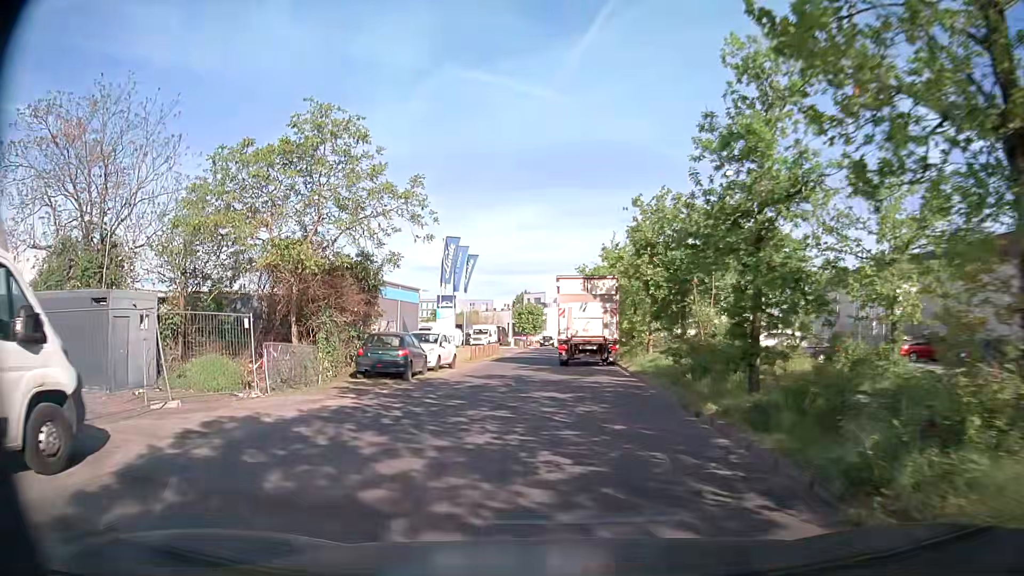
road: service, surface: asphalt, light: Day
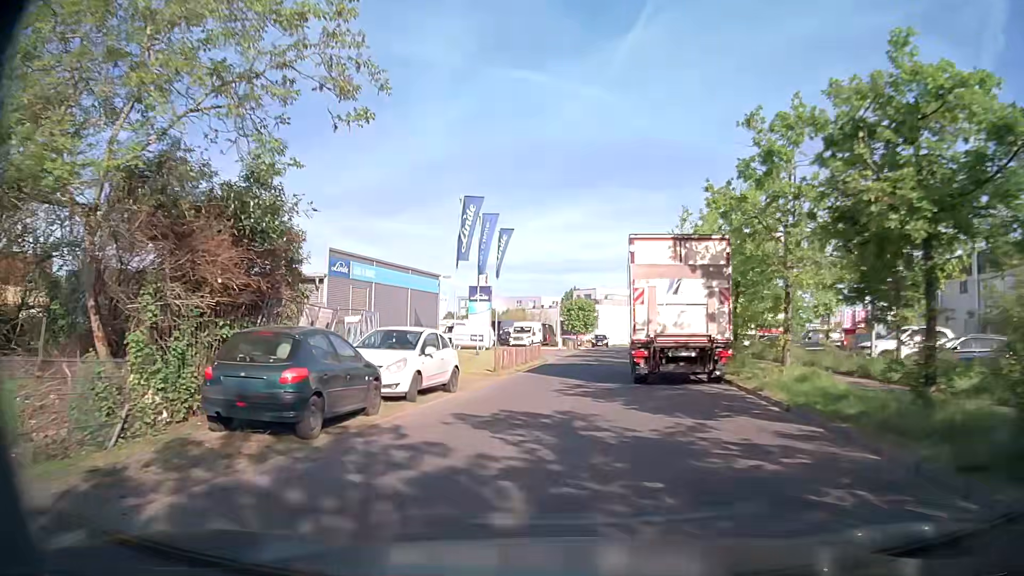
(-0.5, +11.6) m; -5°
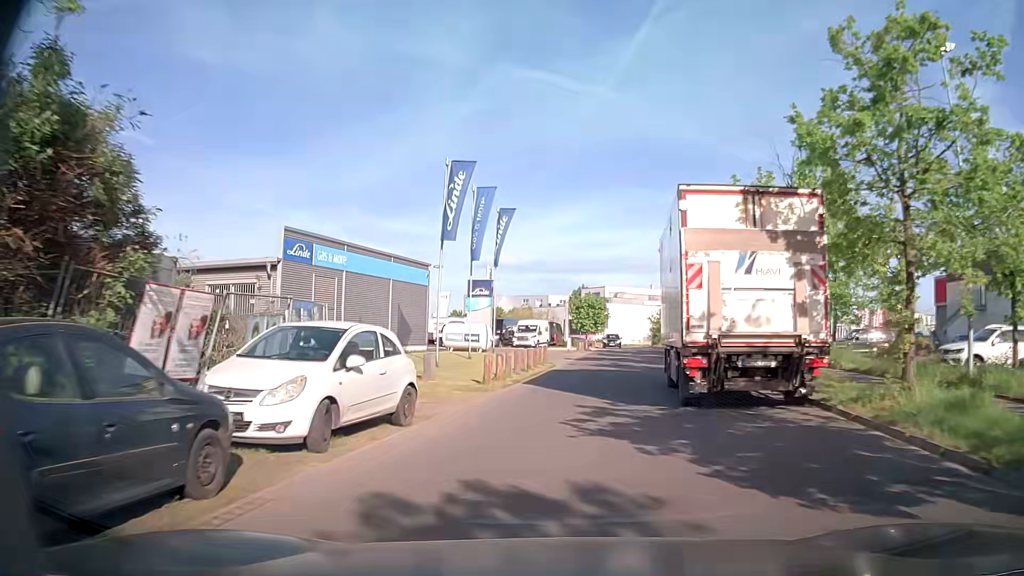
(-0.1, +5.9) m; 0°
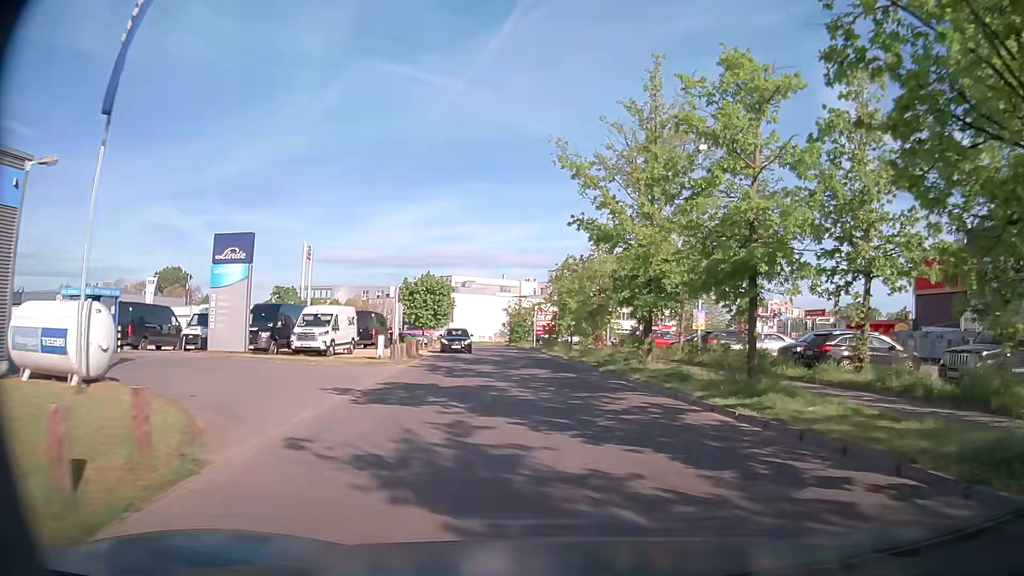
(+1.3, +22.4) m; +12°
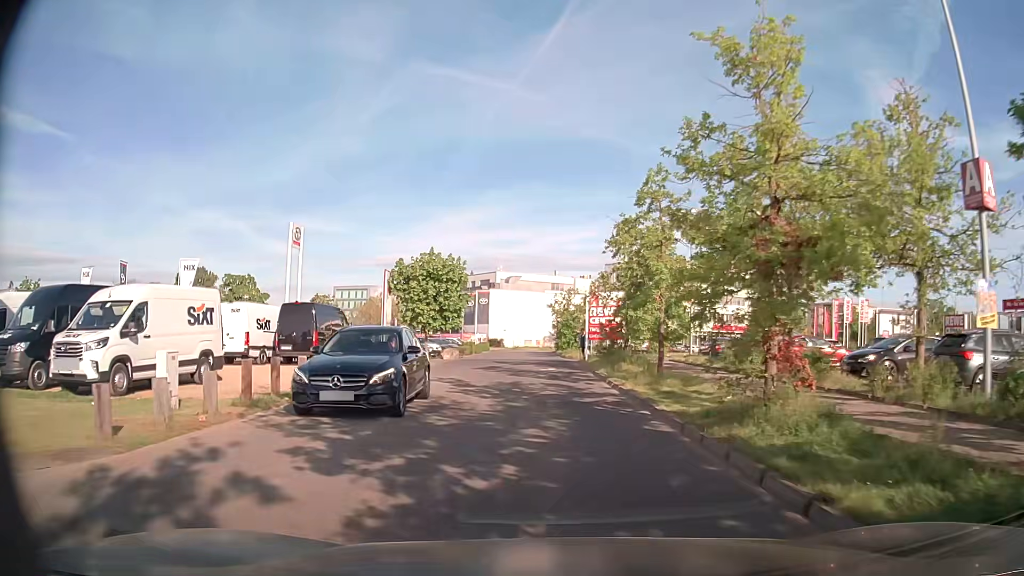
(+0.2, +19.5) m; -4°
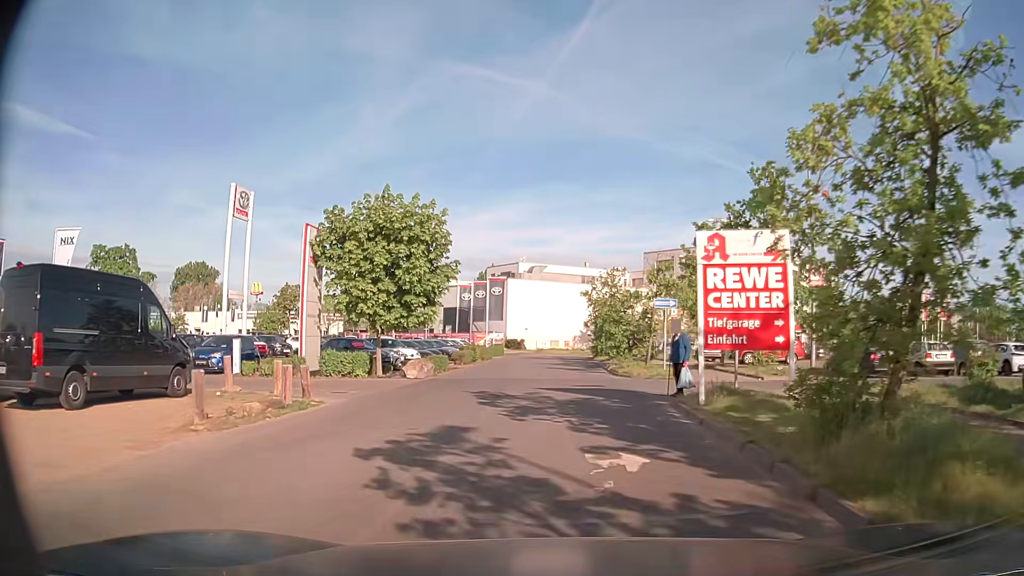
(-0.4, +18.2) m; -2°
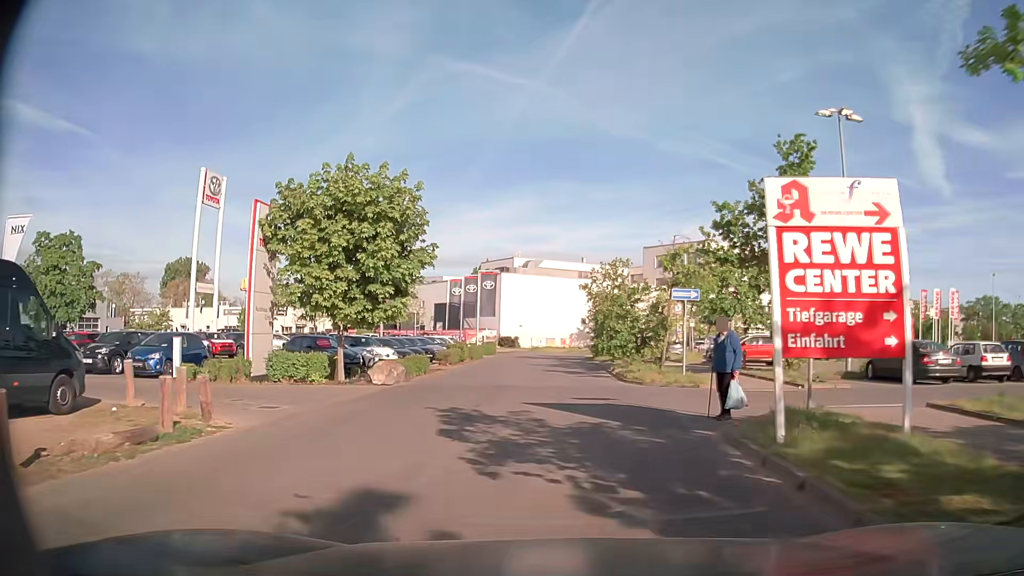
(0.0, +4.2) m; 0°
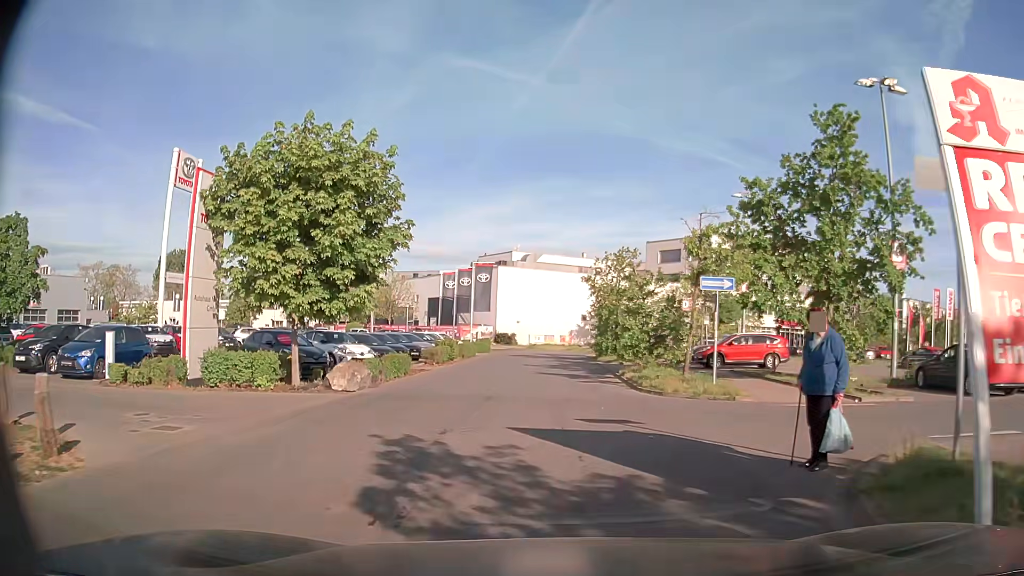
(0.0, +3.7) m; 0°
(-1, +10) (-10, +13) (-20, +15) (-30, +16) (-40, +18) (-49, +20) (-59, +22) (-69, +24) (-79, +26) (-89, +28) m
